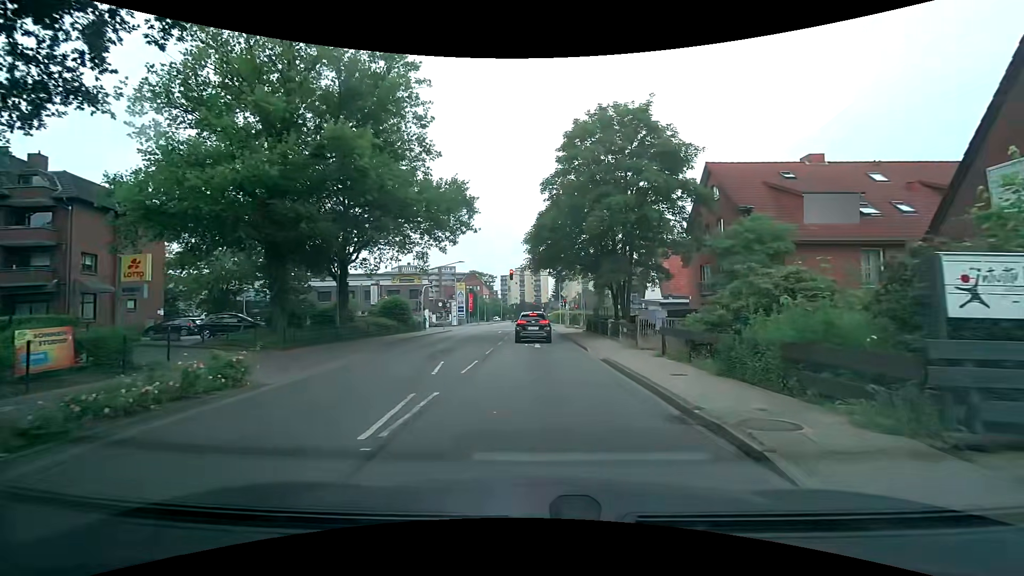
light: Day
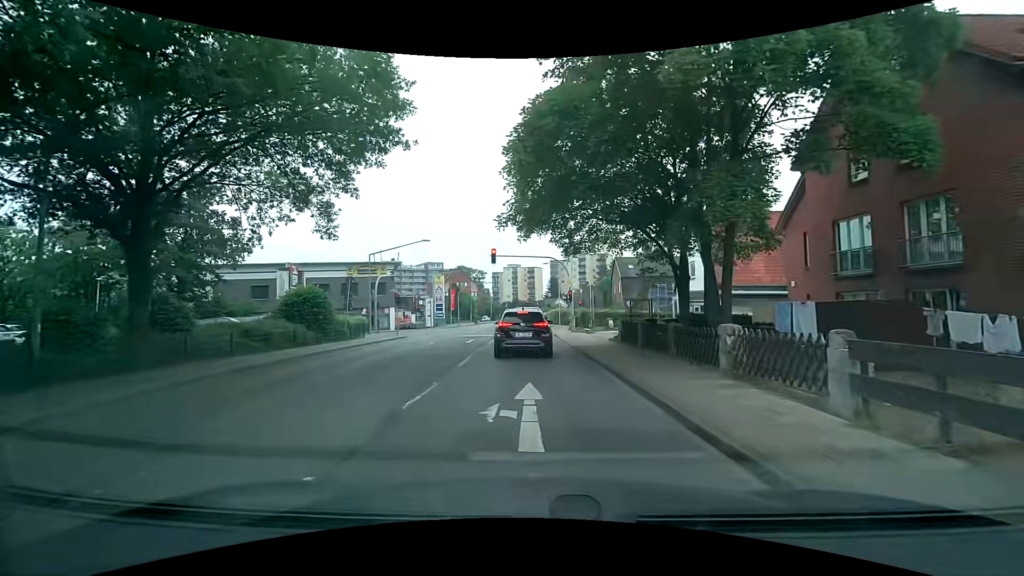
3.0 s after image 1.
(+0.2, +16.3) m; 0°
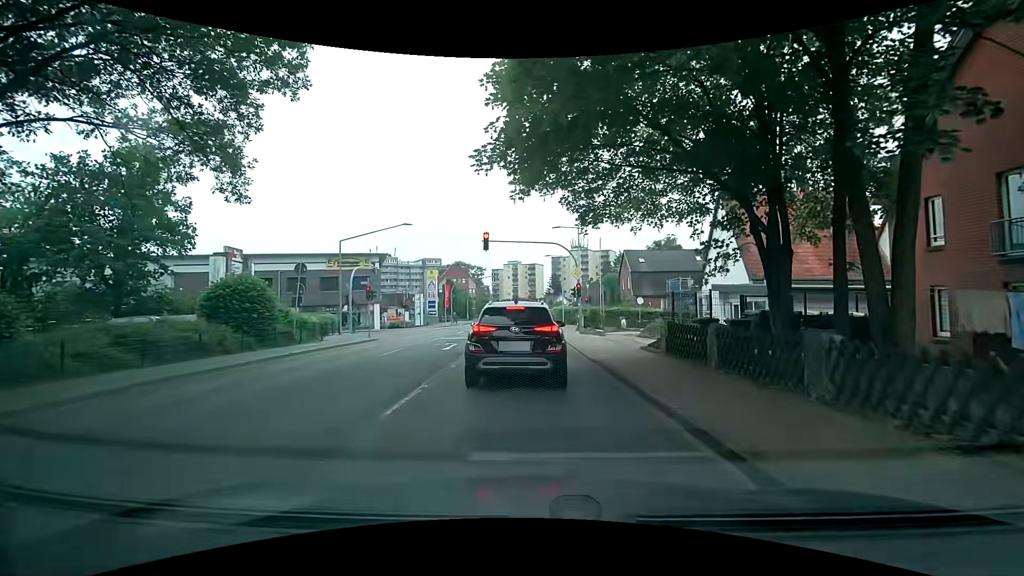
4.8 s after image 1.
(+0.1, +6.5) m; -1°
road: secondary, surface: asphalt
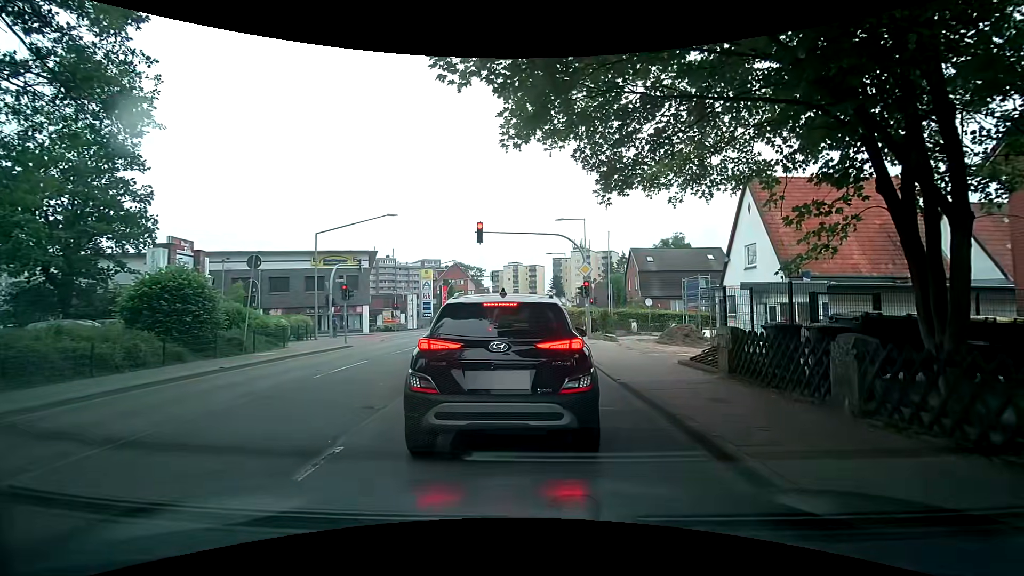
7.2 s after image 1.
(+0.1, +3.9) m; +2°
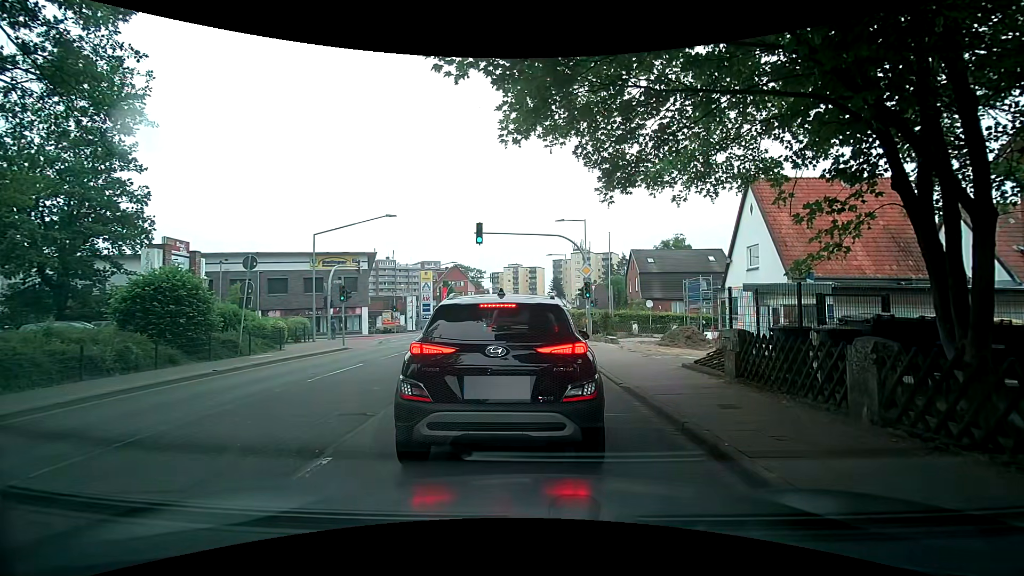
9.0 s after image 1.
(0.0, +0.3) m; 0°
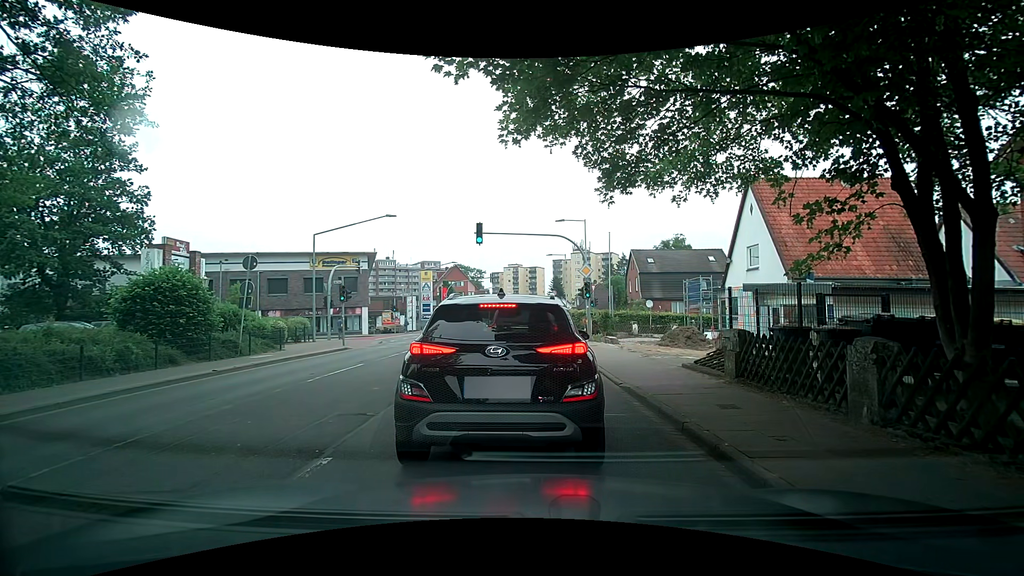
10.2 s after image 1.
(0.0, 0.0) m; 0°
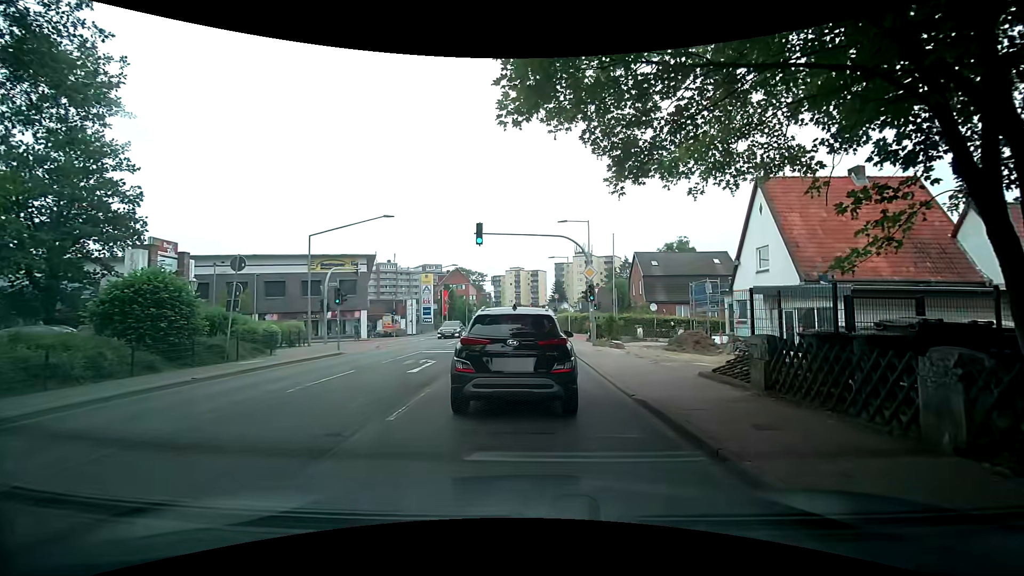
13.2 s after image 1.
(0.0, +1.1) m; +2°
